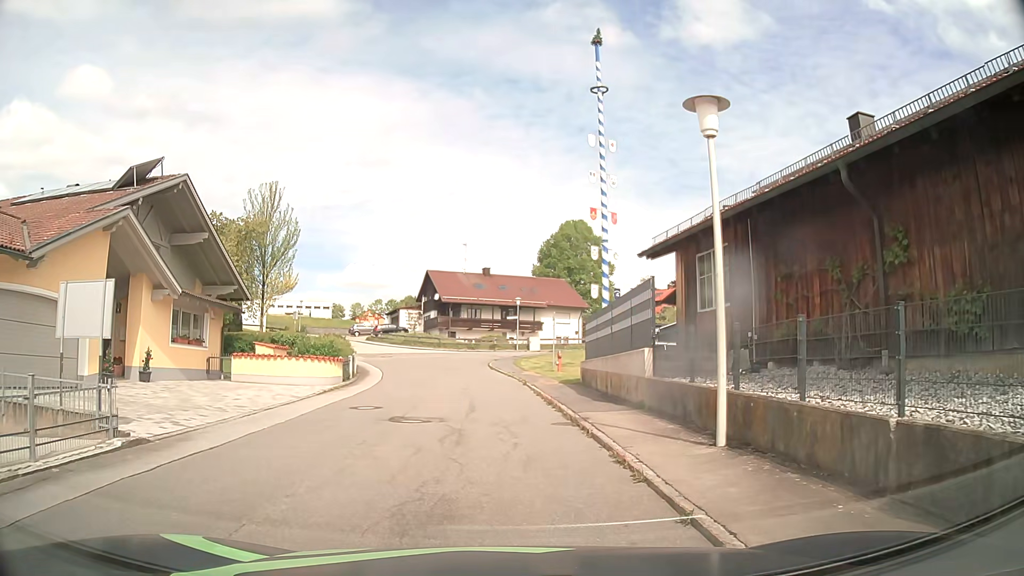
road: residential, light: Day
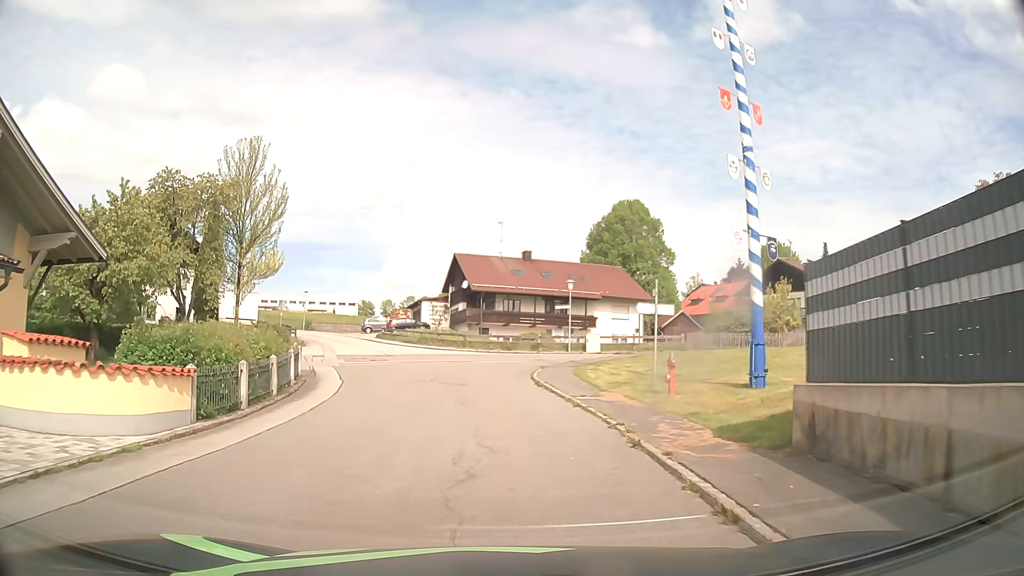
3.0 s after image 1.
(-0.6, +15.5) m; -4°
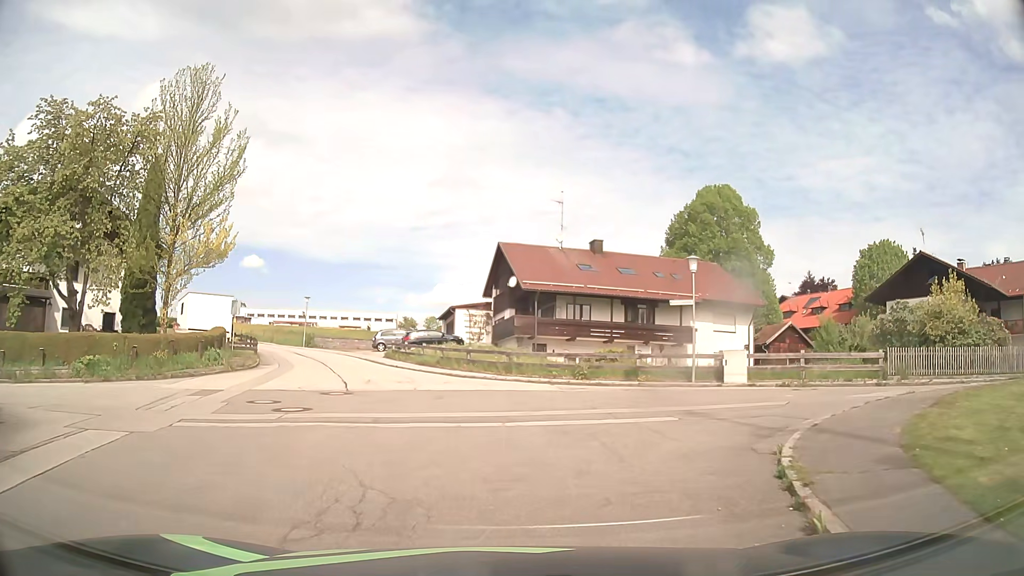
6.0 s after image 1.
(-0.7, +18.4) m; -6°
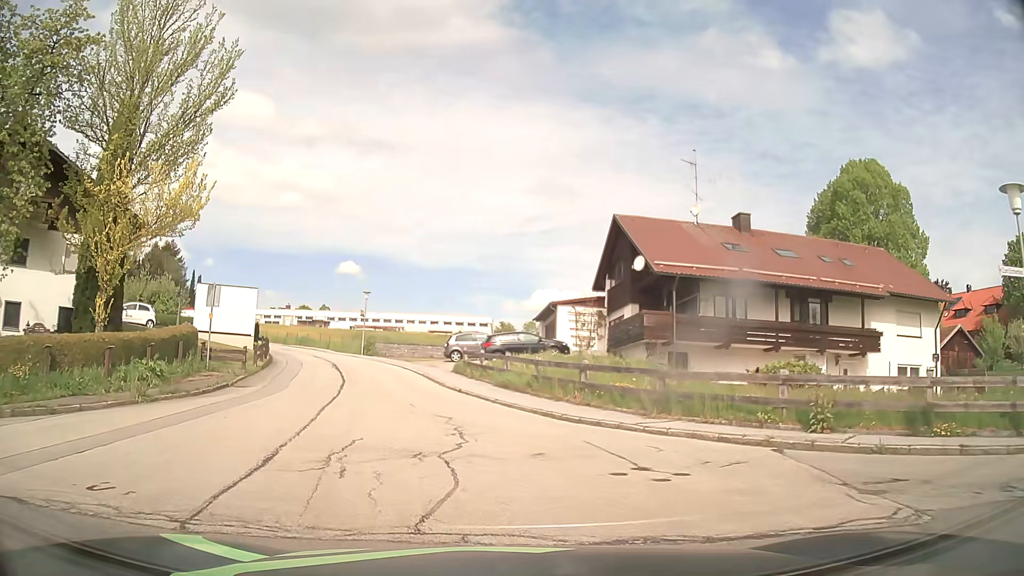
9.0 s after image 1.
(-0.5, +13.5) m; -8°
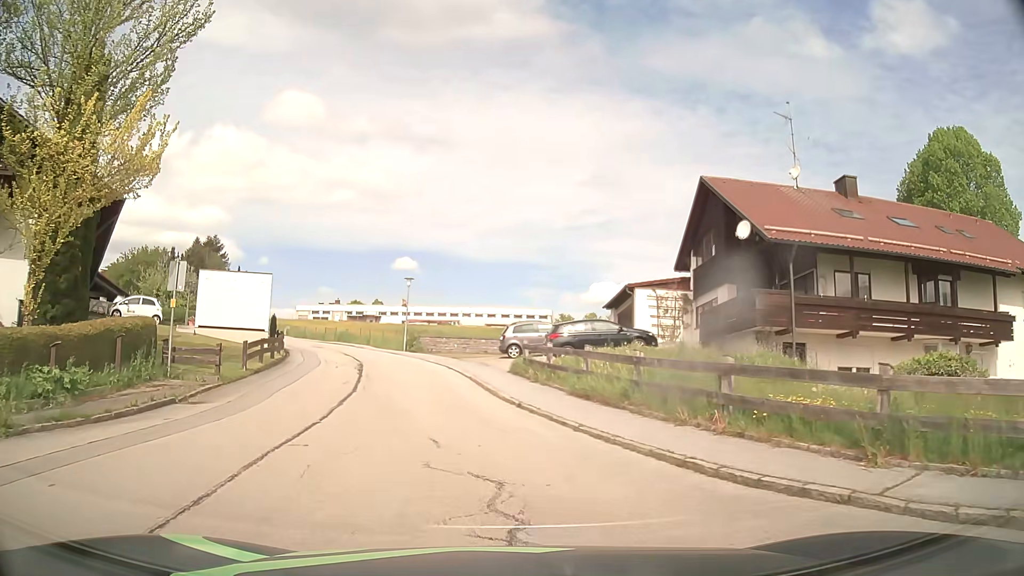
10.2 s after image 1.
(-0.3, +6.9) m; -4°
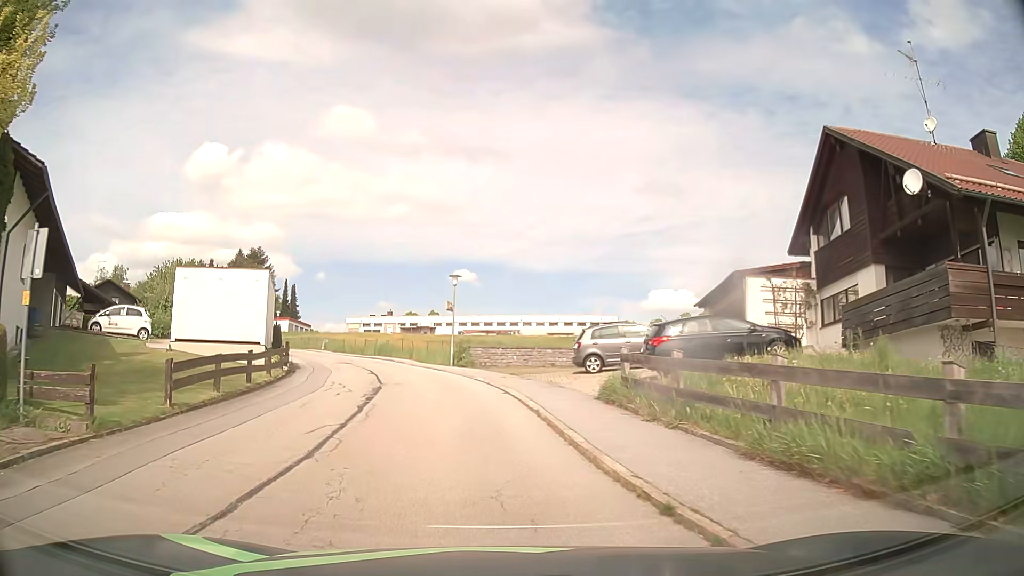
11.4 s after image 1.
(-0.4, +8.2) m; -6°
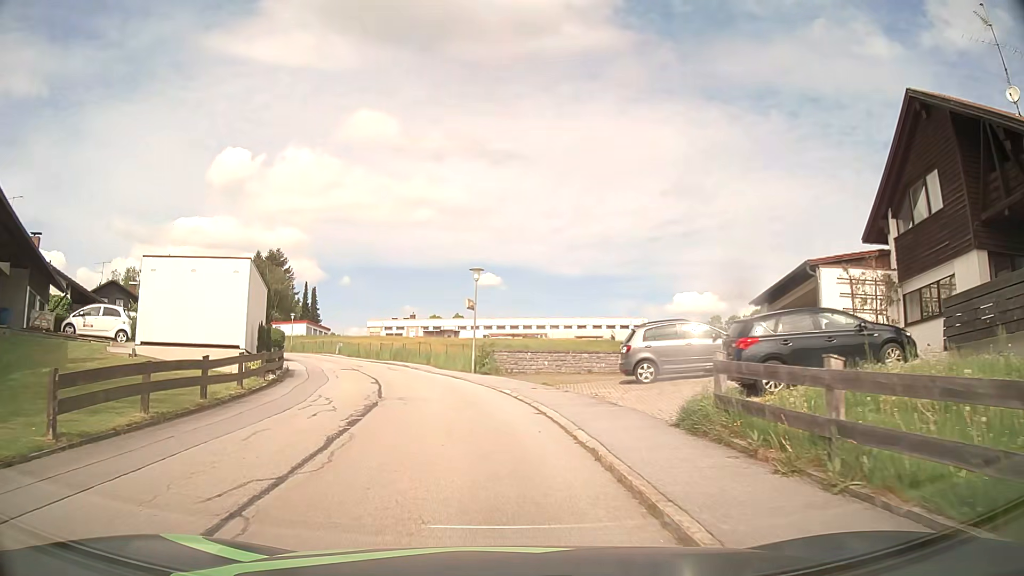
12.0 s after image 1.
(-0.1, +4.4) m; -2°
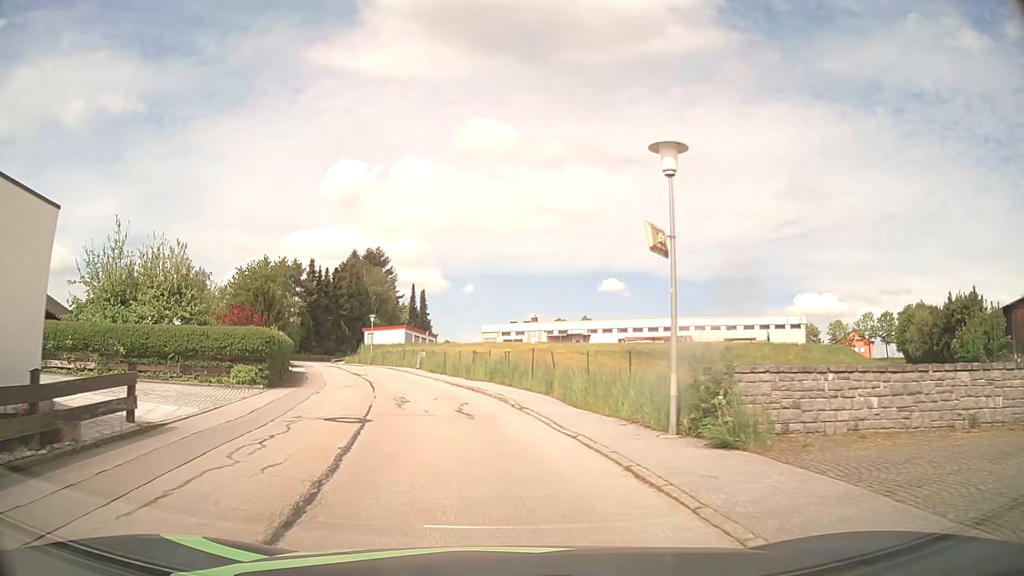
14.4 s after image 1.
(-1.6, +19.1) m; -9°
(-1, +10) (-2, +20) (-5, +30) (-8, +39) (-11, +48) (-15, +58) (-19, +67) (-23, +76) (-25, +86) (-26, +96) m
